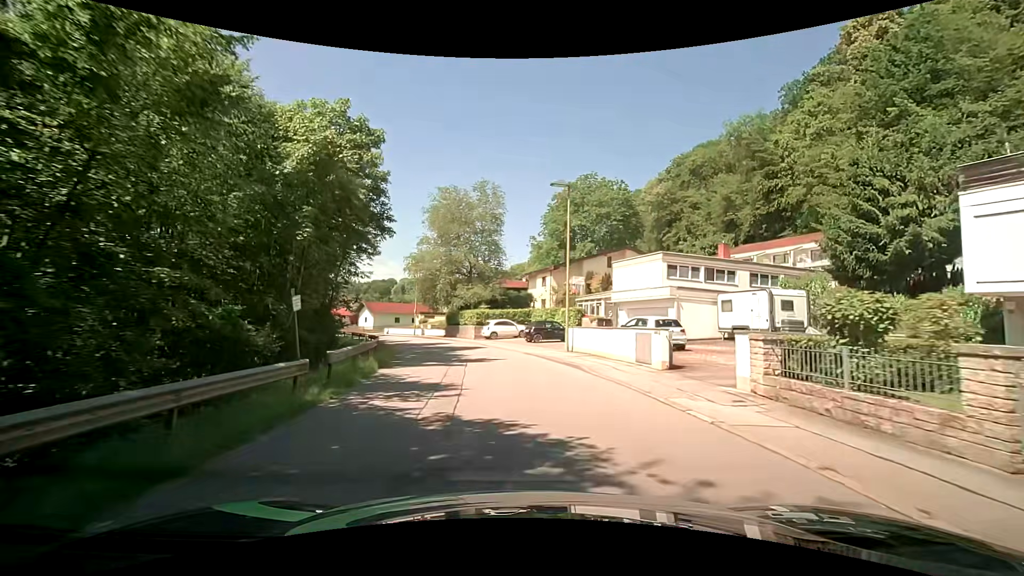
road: residential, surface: asphalt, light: Day
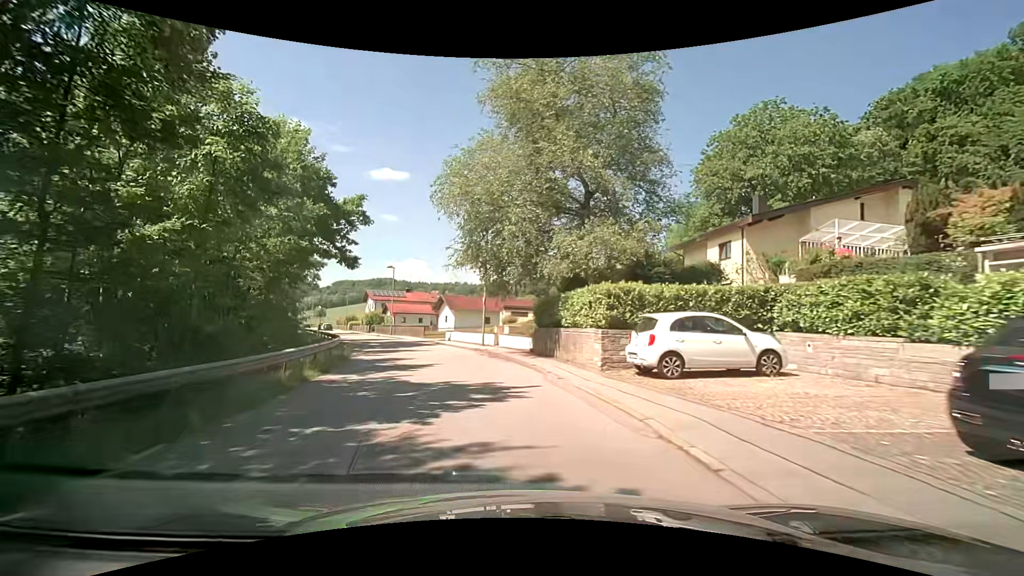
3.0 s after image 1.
(-2.3, +27.7) m; -13°
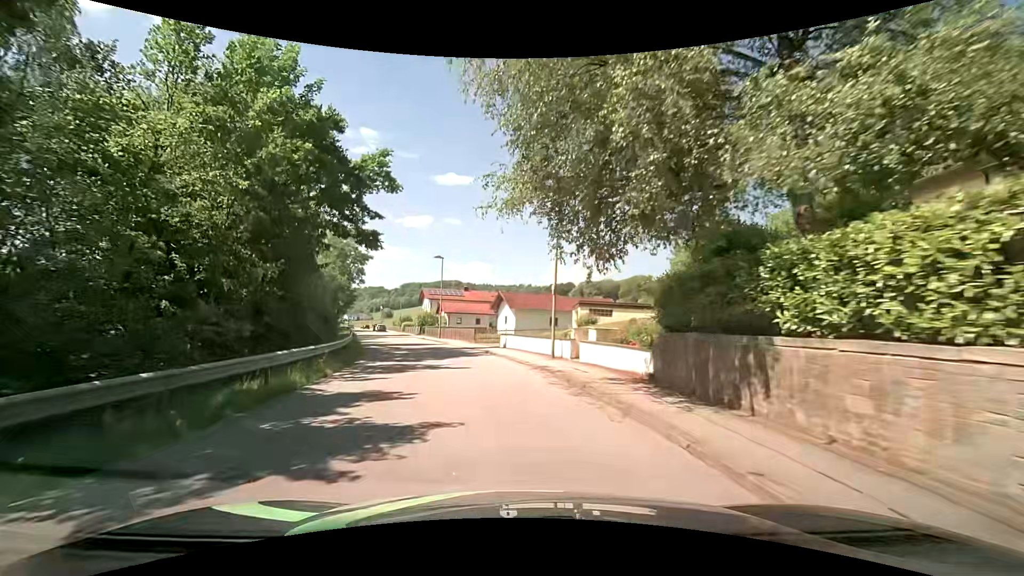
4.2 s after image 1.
(-0.7, +11.1) m; -7°
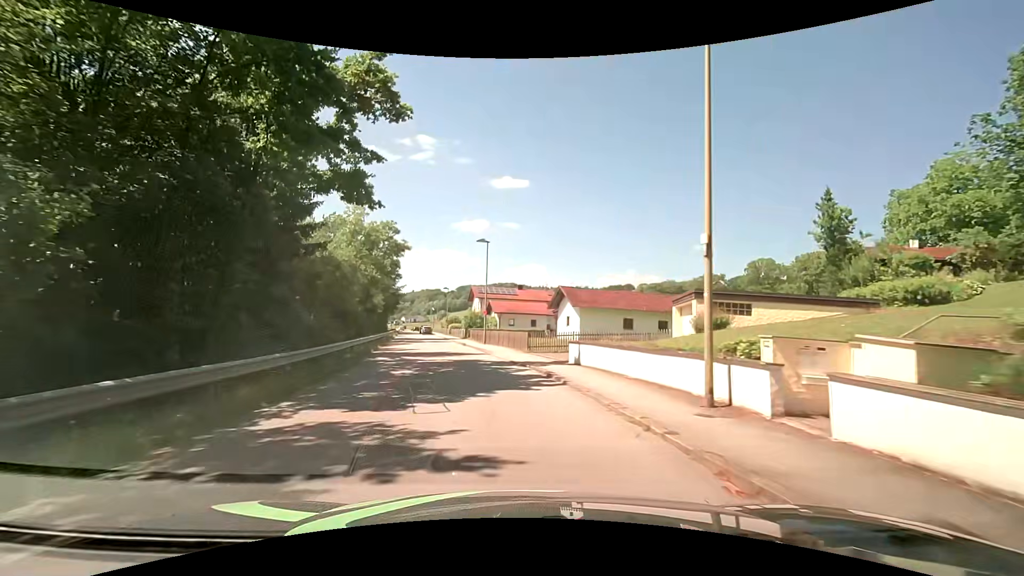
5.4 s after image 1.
(-0.7, +11.3) m; -6°
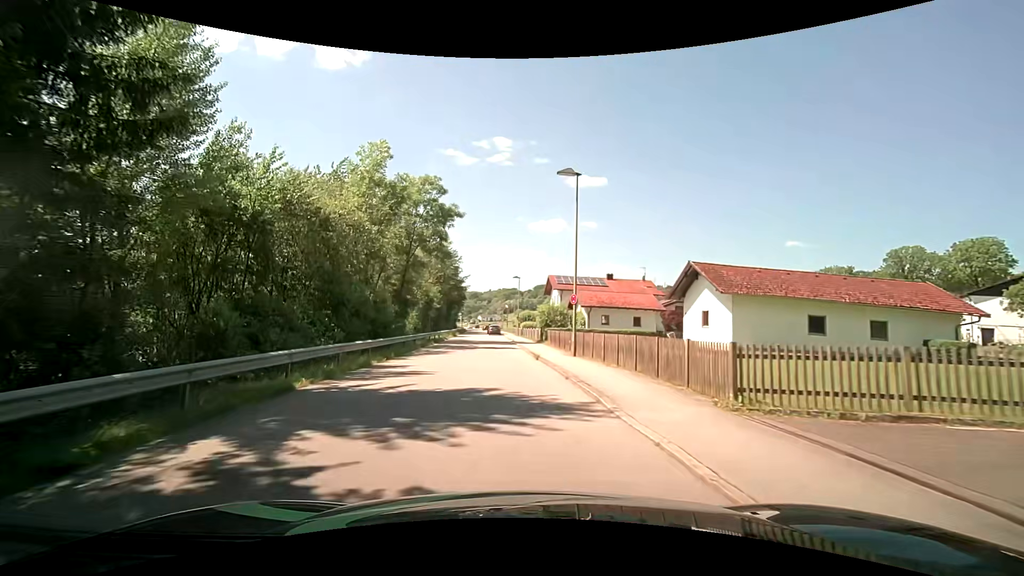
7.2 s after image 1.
(-1.5, +17.5) m; -10°
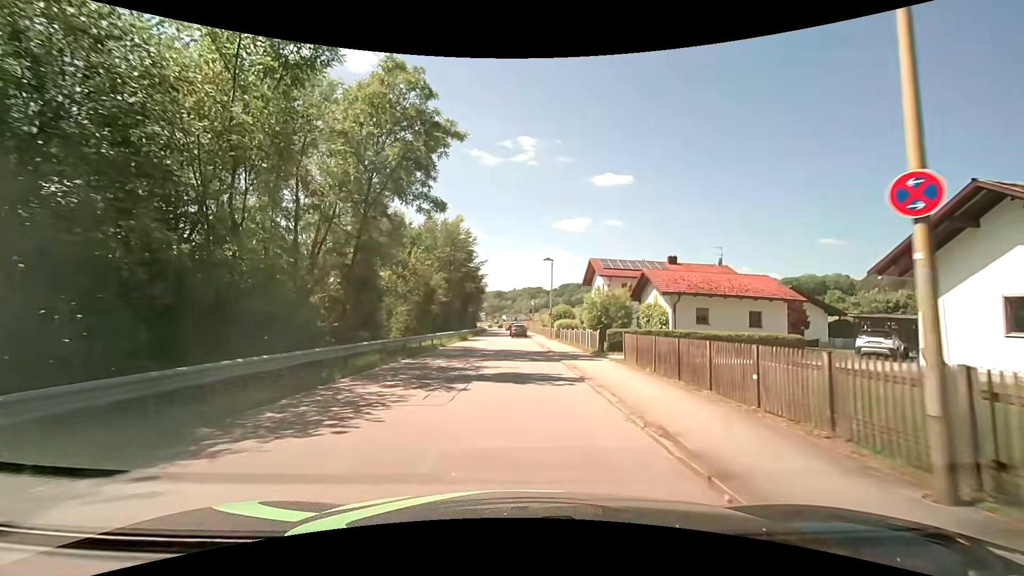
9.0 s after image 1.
(-0.6, +17.5) m; -3°
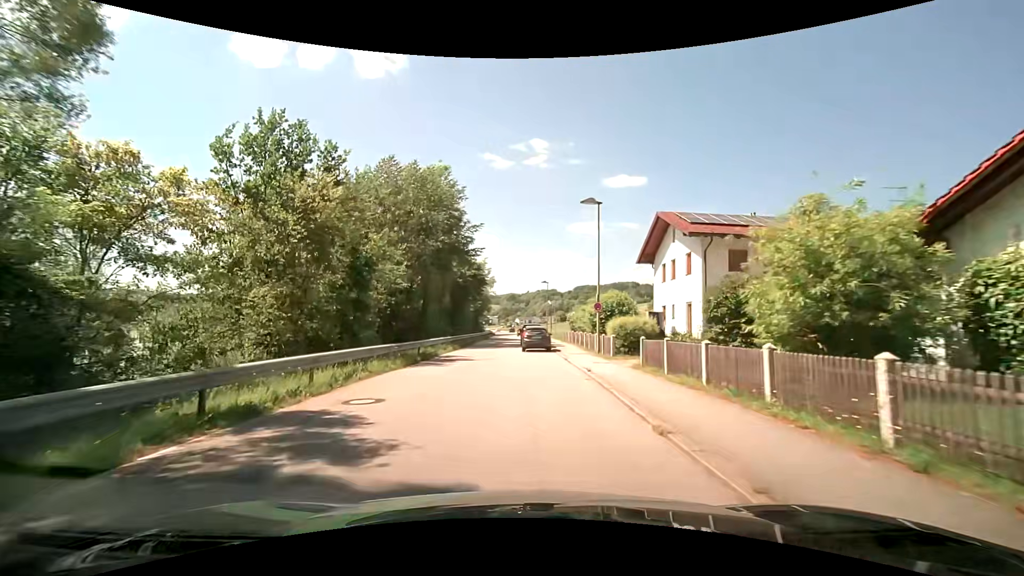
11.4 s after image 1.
(0.0, +23.3) m; -2°
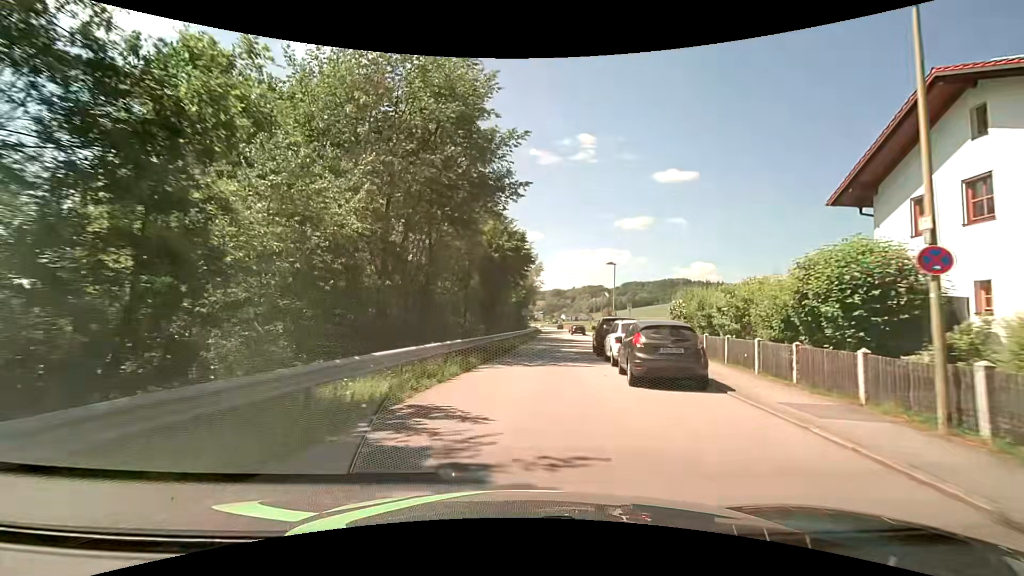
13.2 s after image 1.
(-0.9, +17.2) m; -5°
(0, +10) (+1, +20) (+2, +30) (+3, +40) (+4, +50) (+5, +60) (+5, +70) (+6, +80) (+7, +90) (+8, +100) m
